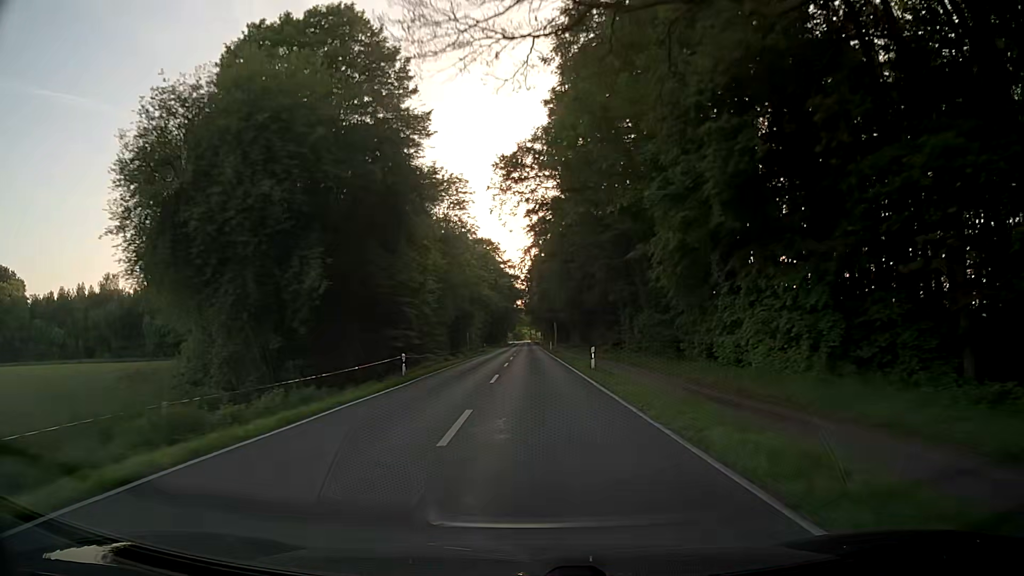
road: secondary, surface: asphalt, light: Day
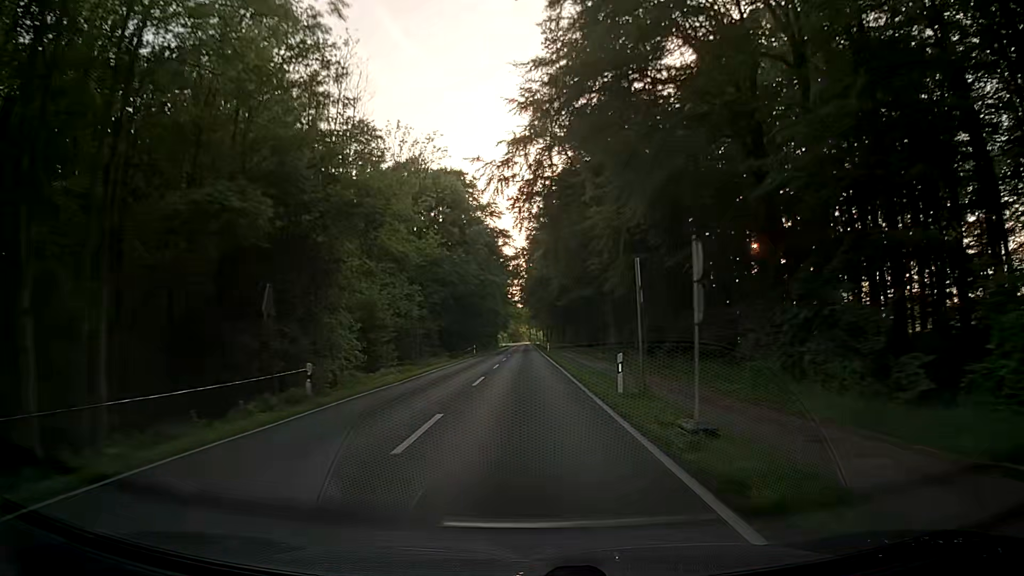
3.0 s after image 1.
(+0.5, +60.7) m; +1°
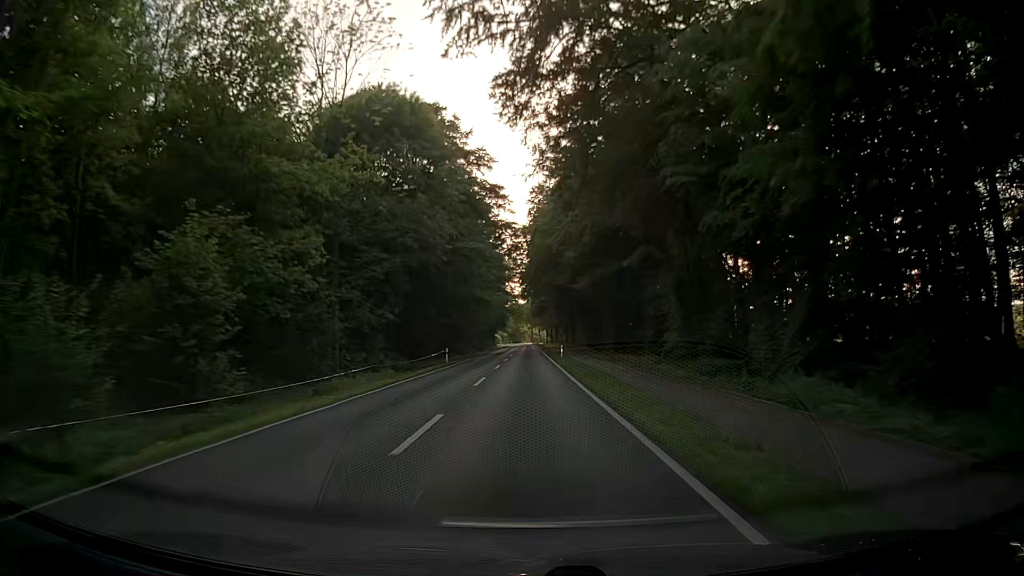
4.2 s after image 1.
(-0.3, +24.1) m; -1°
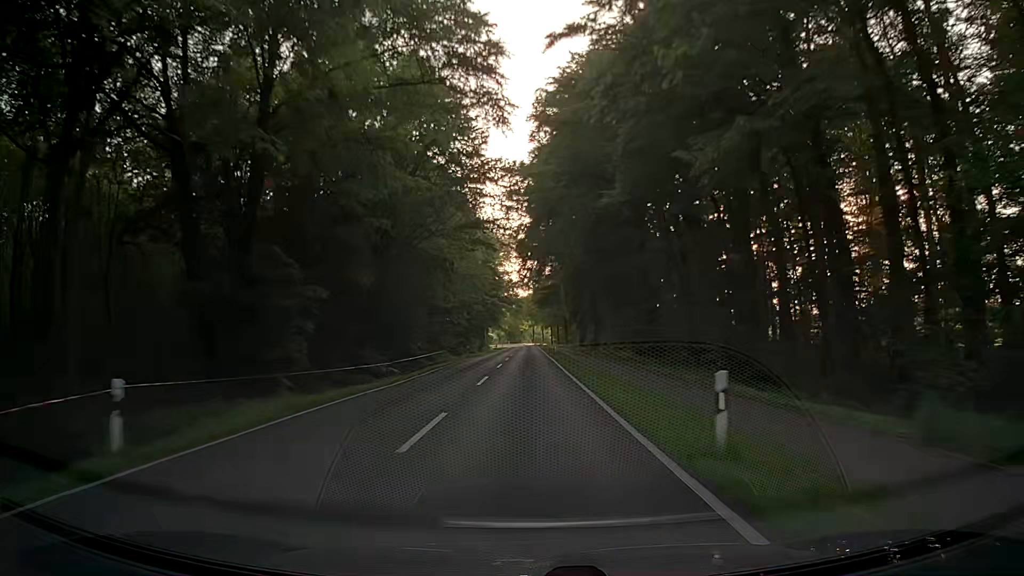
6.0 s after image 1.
(0.0, +35.9) m; 0°
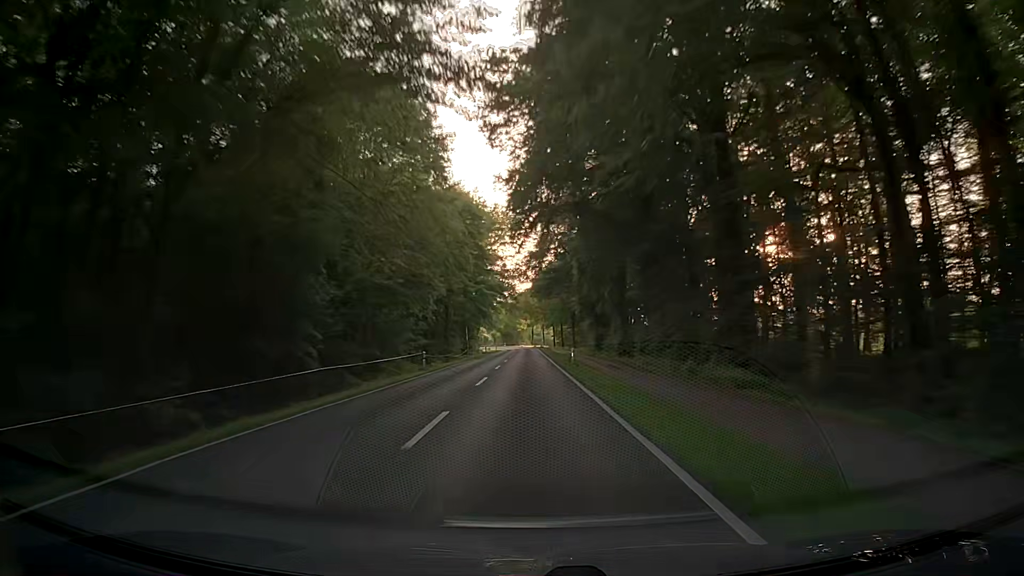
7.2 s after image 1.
(0.0, +23.8) m; 0°
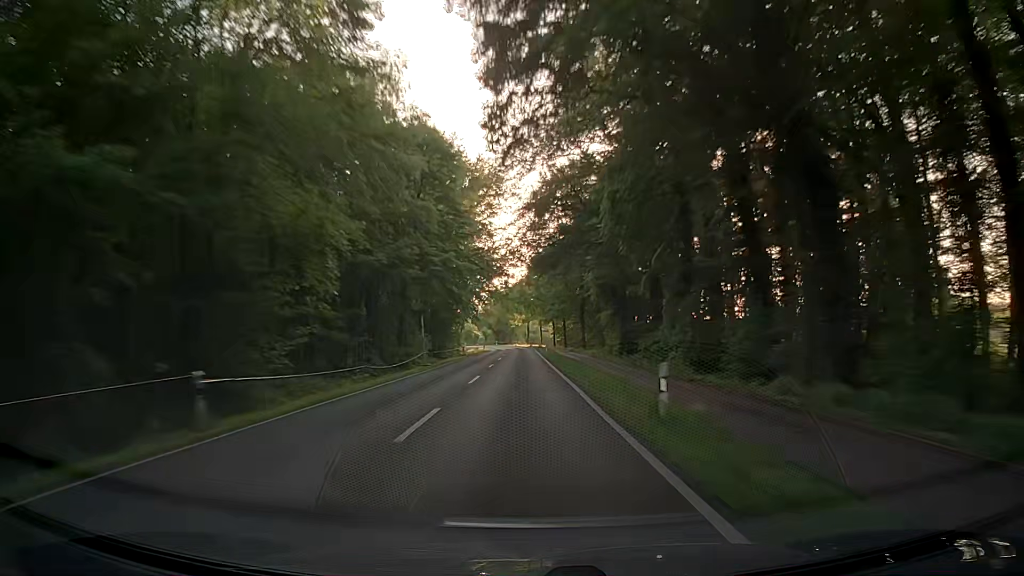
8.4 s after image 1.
(-0.1, +23.5) m; 0°
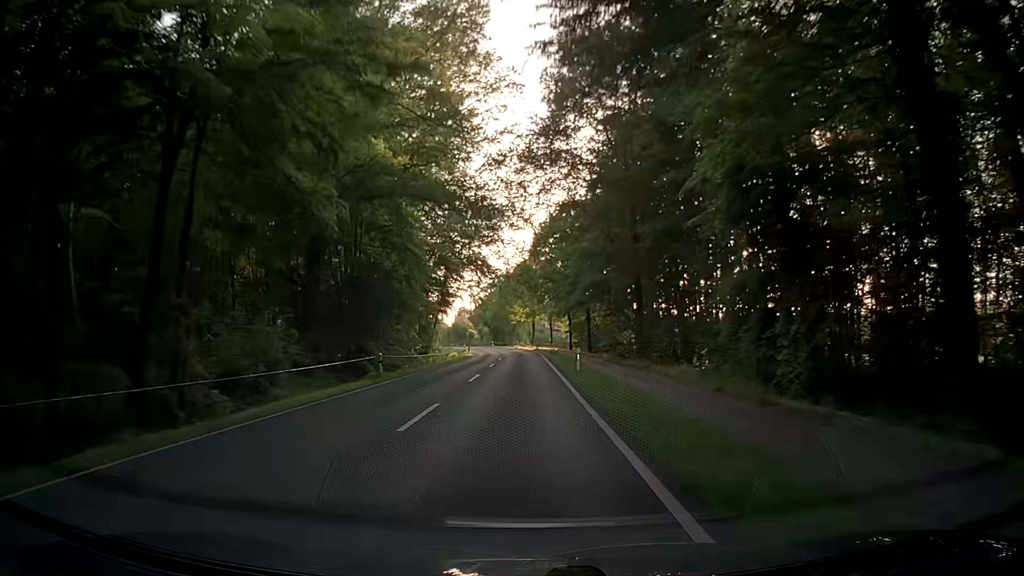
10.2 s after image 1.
(+0.4, +34.7) m; 0°
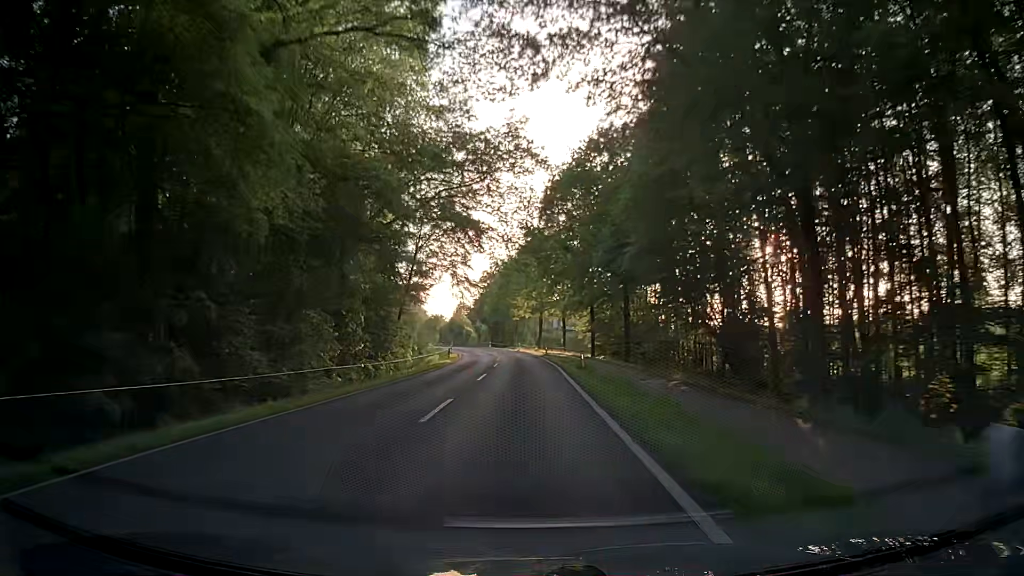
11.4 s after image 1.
(0.0, +22.8) m; 0°
(0, +10) (0, +20) (0, +30) (-1, +40) (-1, +50) (-2, +60) (-3, +70) (-4, +80) (-6, +90) (-8, +99) m
